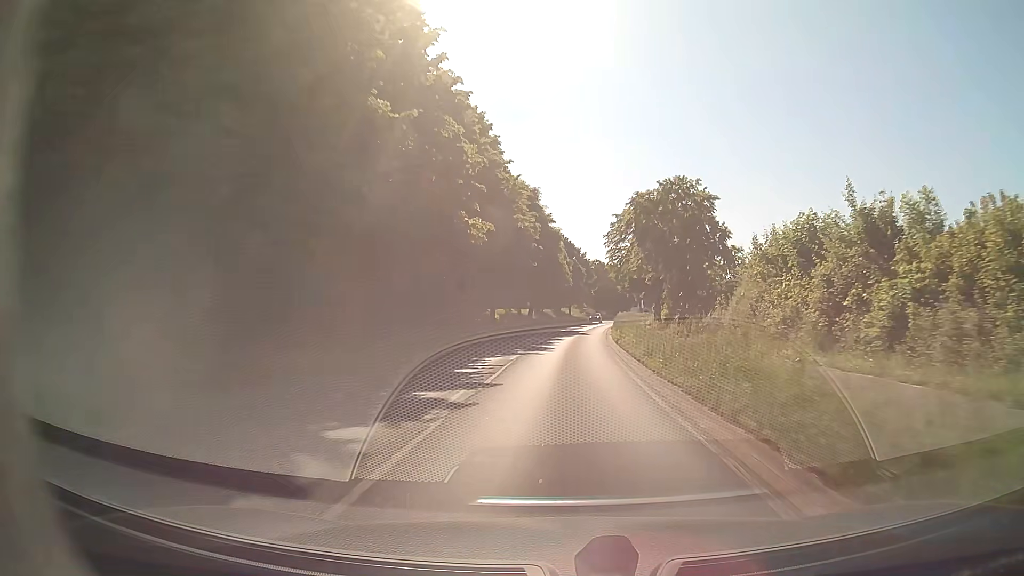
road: secondary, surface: asphalt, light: Day
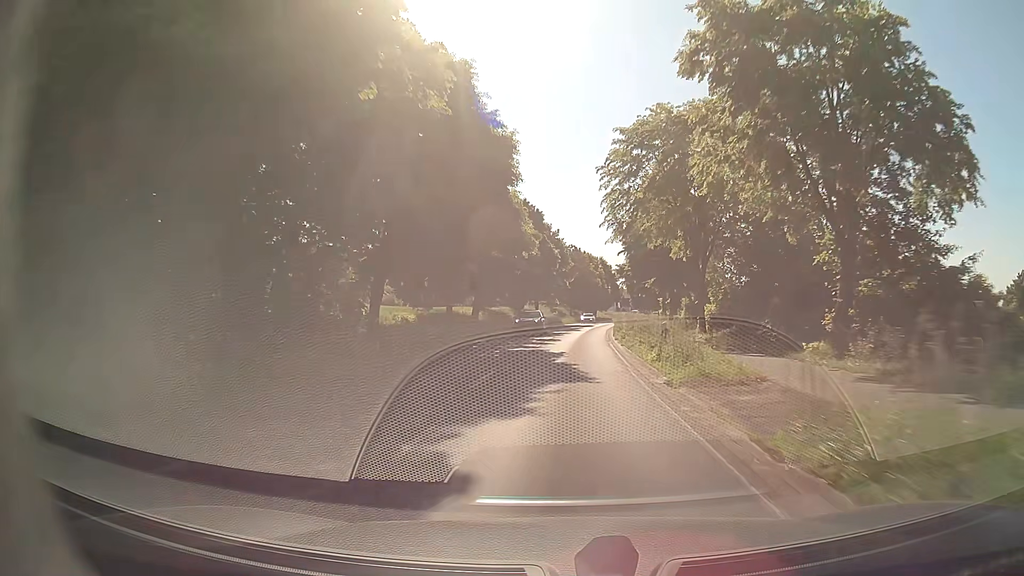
(+0.7, +32.3) m; +3°
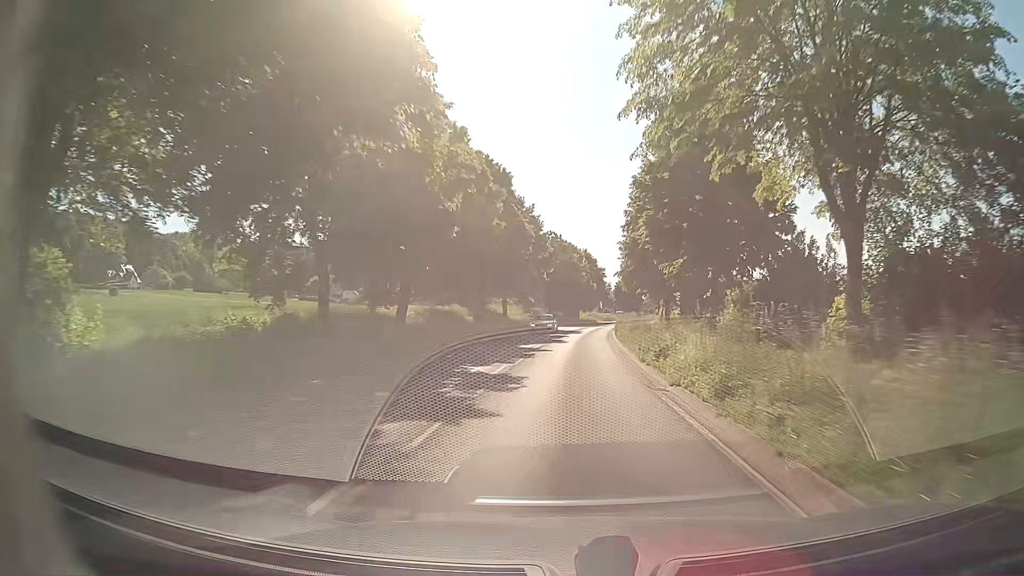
(+0.2, +21.6) m; +1°
(0, +10) (0, +20) (+1, +30) (+1, +40) (+2, +50) (+3, +60) (+4, +70) (+6, +80) (+7, +90) (+9, +100) m
